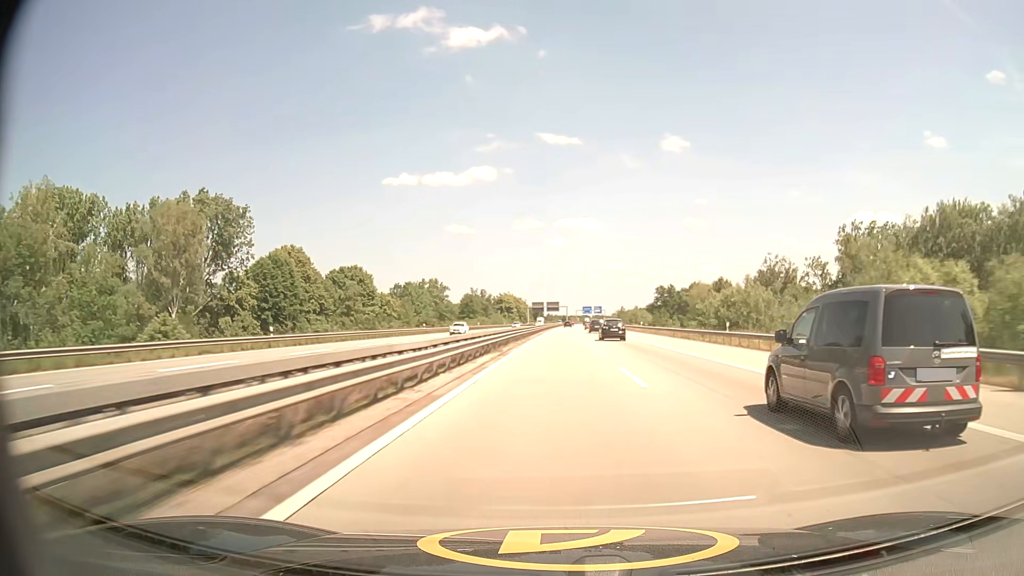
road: motorway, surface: asphalt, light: Day
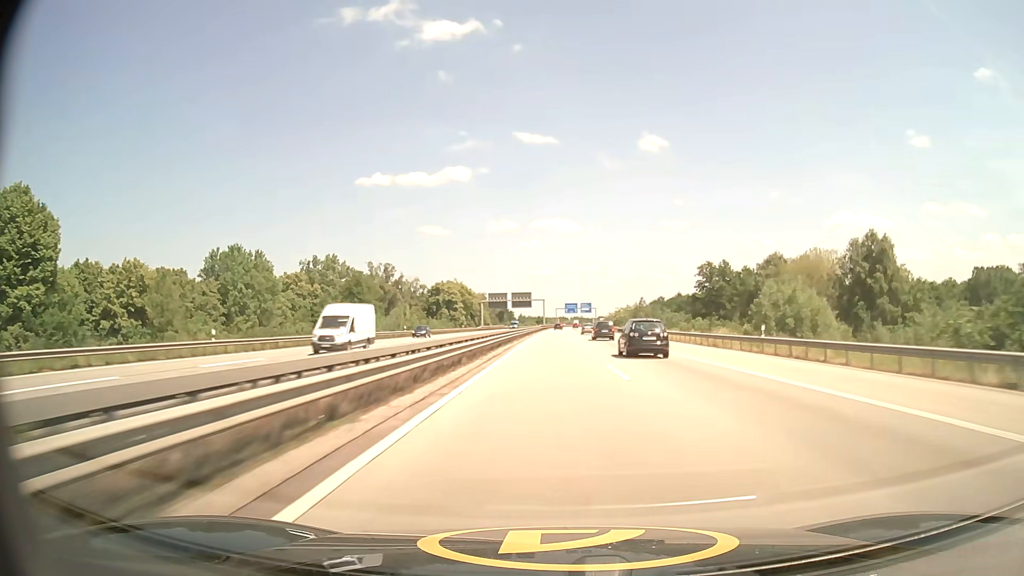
(+2.1, +105.7) m; +2°
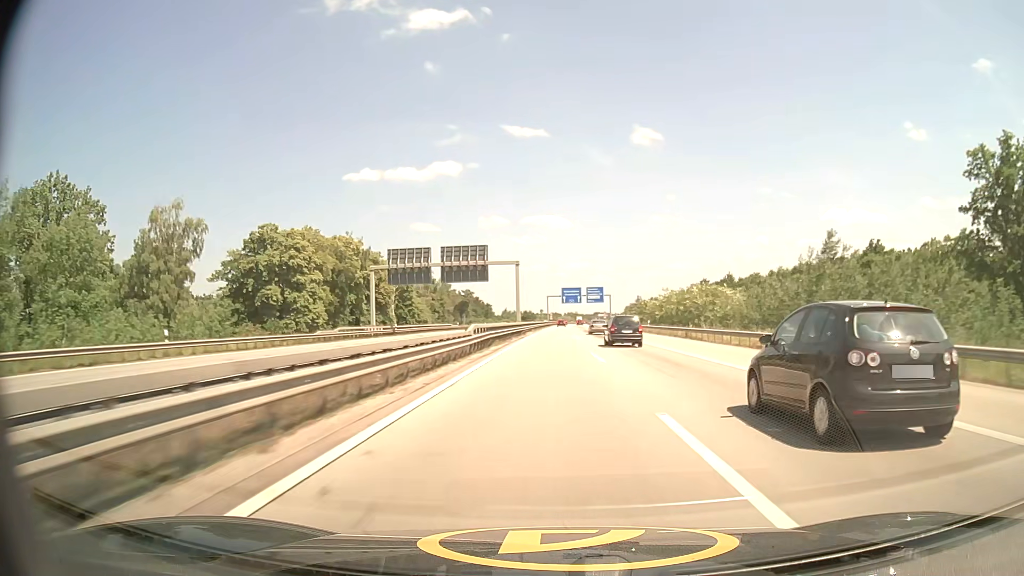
(+0.7, +103.0) m; +1°
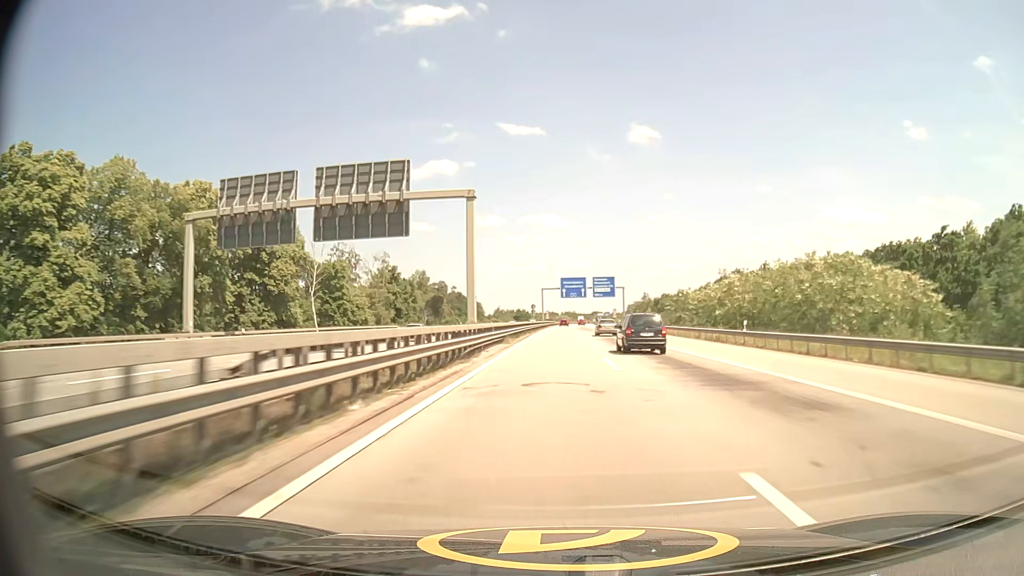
(+0.1, +39.8) m; 0°
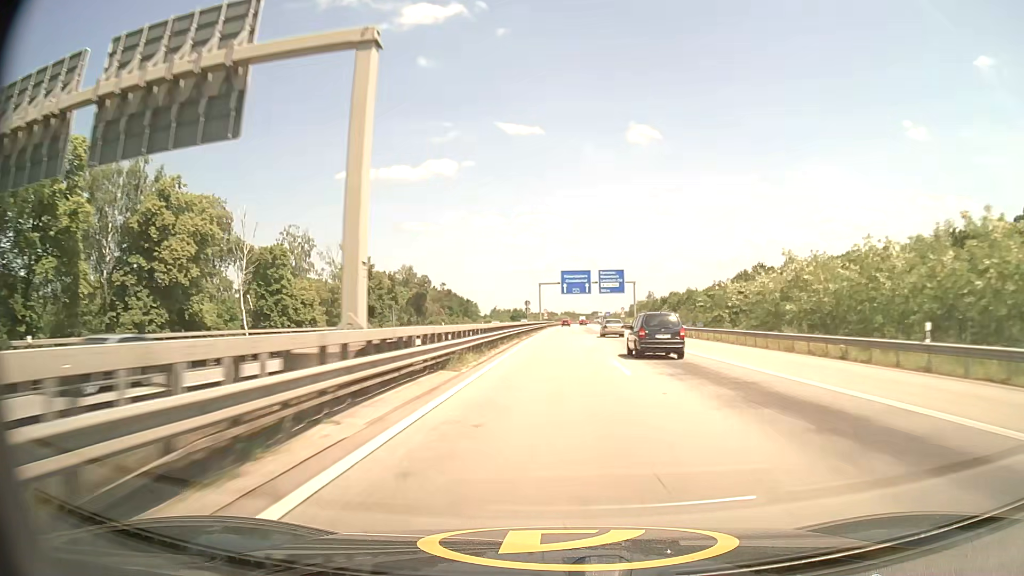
(0.0, +19.5) m; 0°
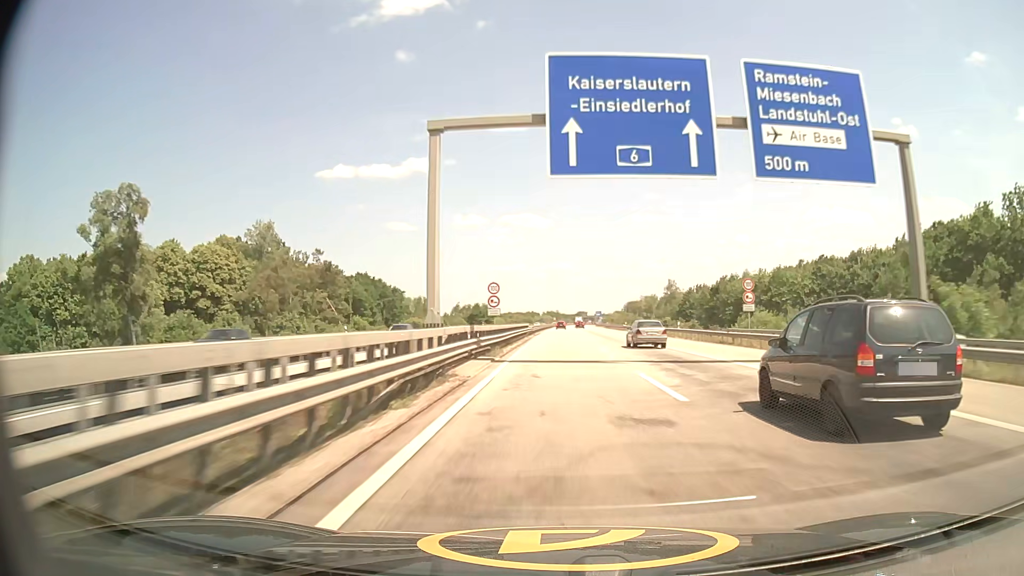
(+0.8, +95.5) m; +1°
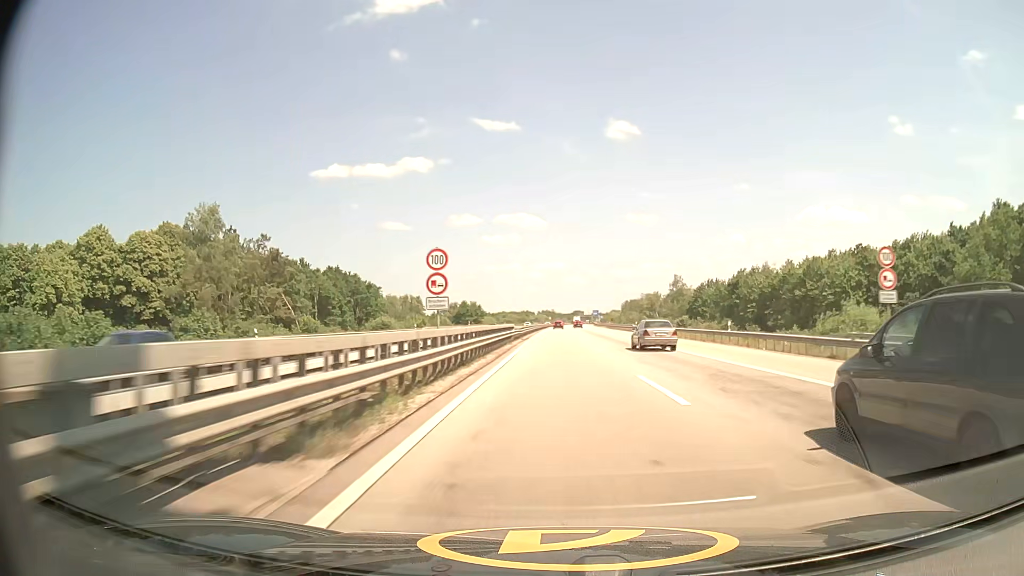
(+0.1, +18.7) m; 0°
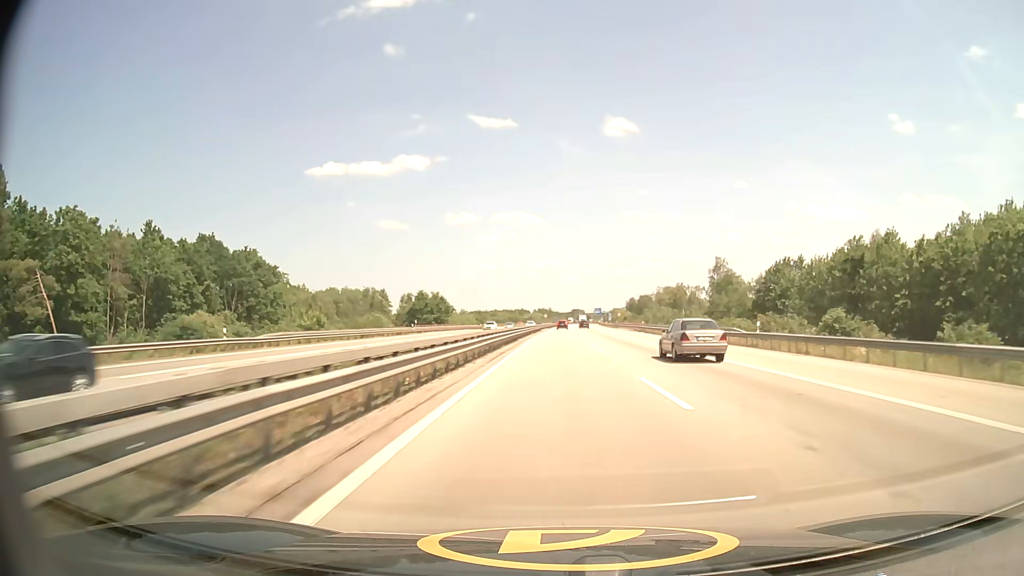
(+0.1, +54.7) m; 0°
(0, +10) (0, +20) (0, +30) (0, +40) (0, +50) (0, +60) (0, +70) (0, +80) (+1, +90) (+1, +100) m
